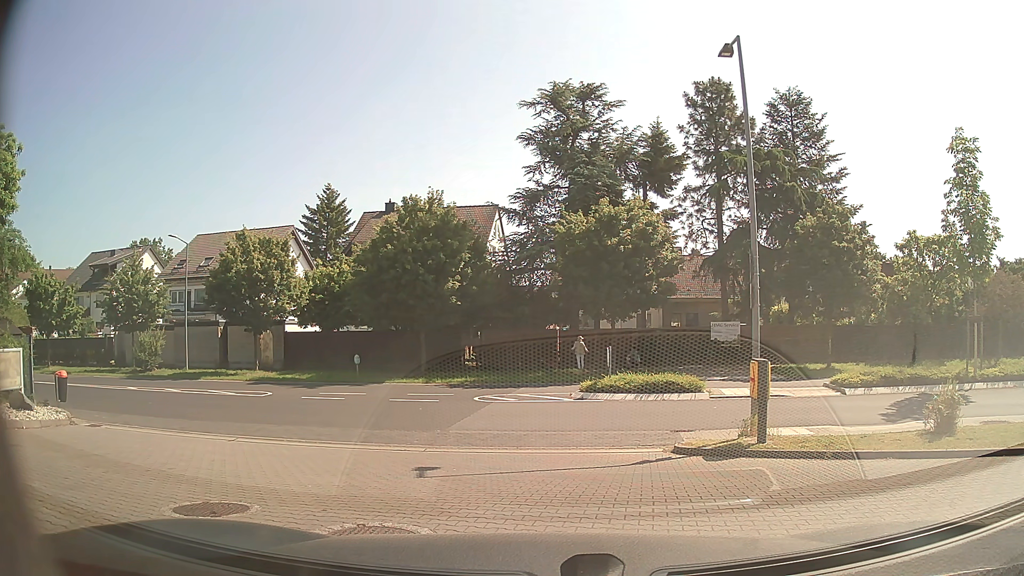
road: service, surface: paving_stones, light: Day
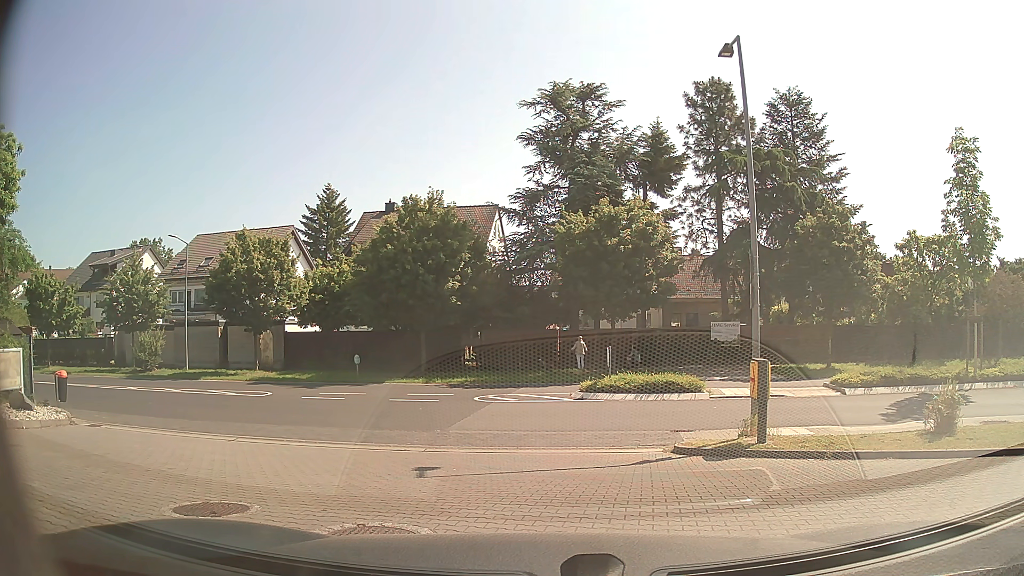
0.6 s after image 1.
(0.0, 0.0) m; 0°
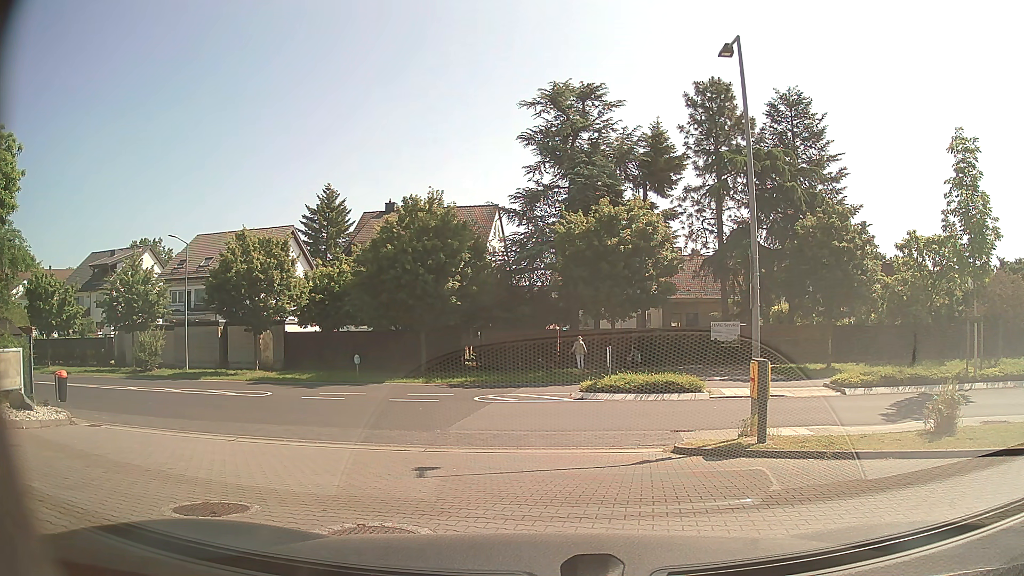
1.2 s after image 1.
(0.0, 0.0) m; 0°
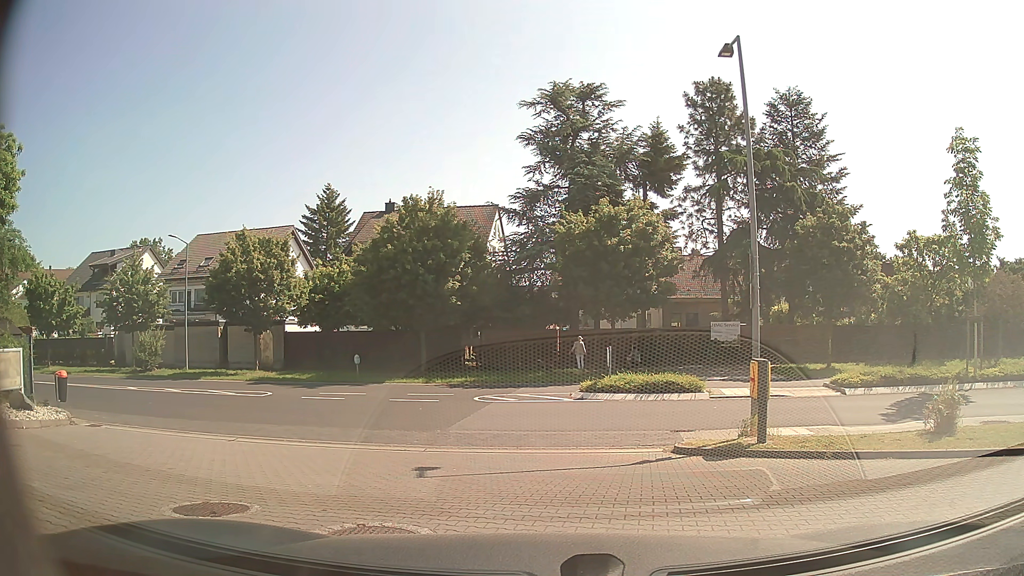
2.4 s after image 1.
(0.0, 0.0) m; 0°
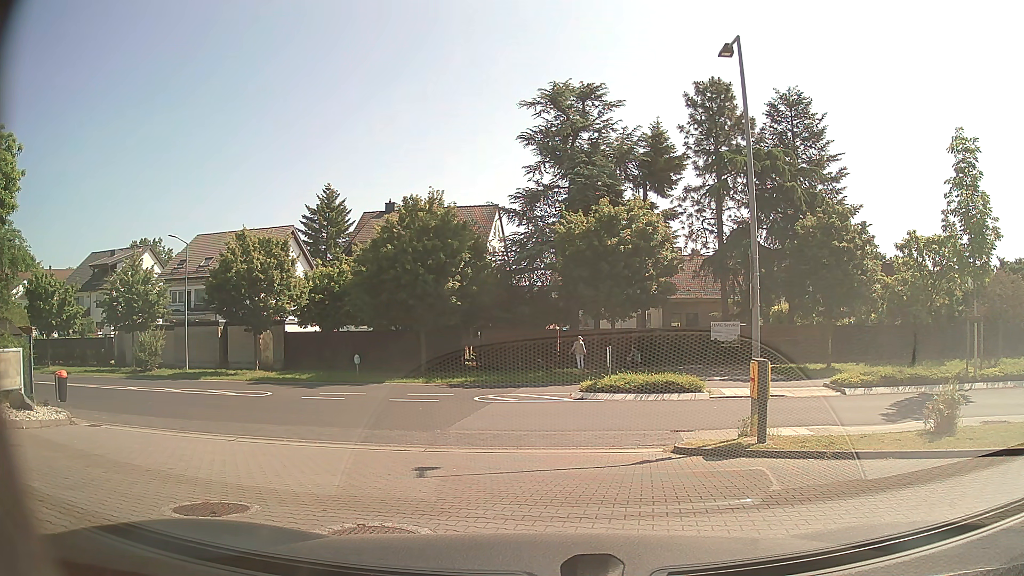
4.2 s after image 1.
(0.0, 0.0) m; 0°
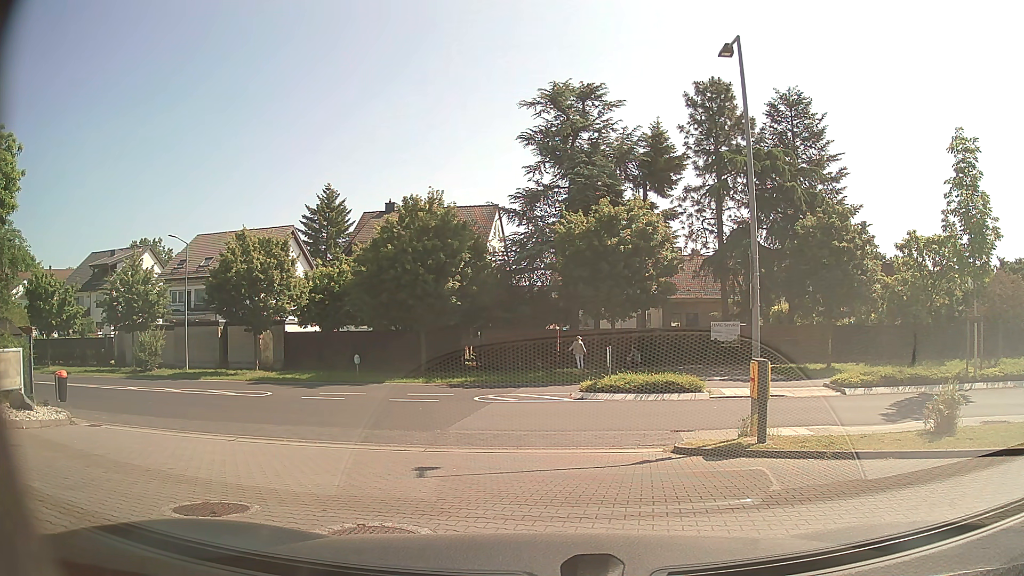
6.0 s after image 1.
(0.0, 0.0) m; 0°
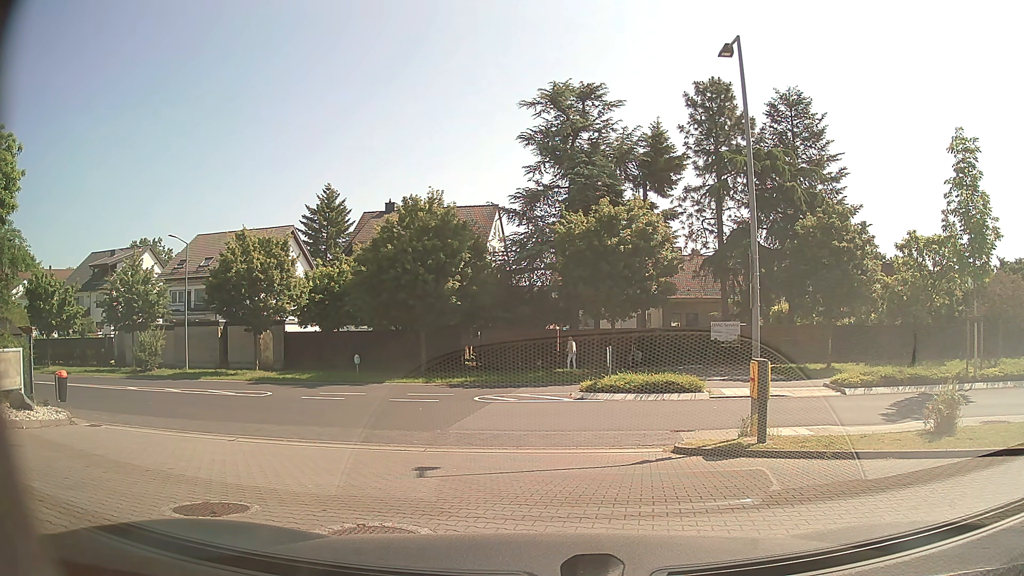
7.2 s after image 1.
(0.0, 0.0) m; 0°
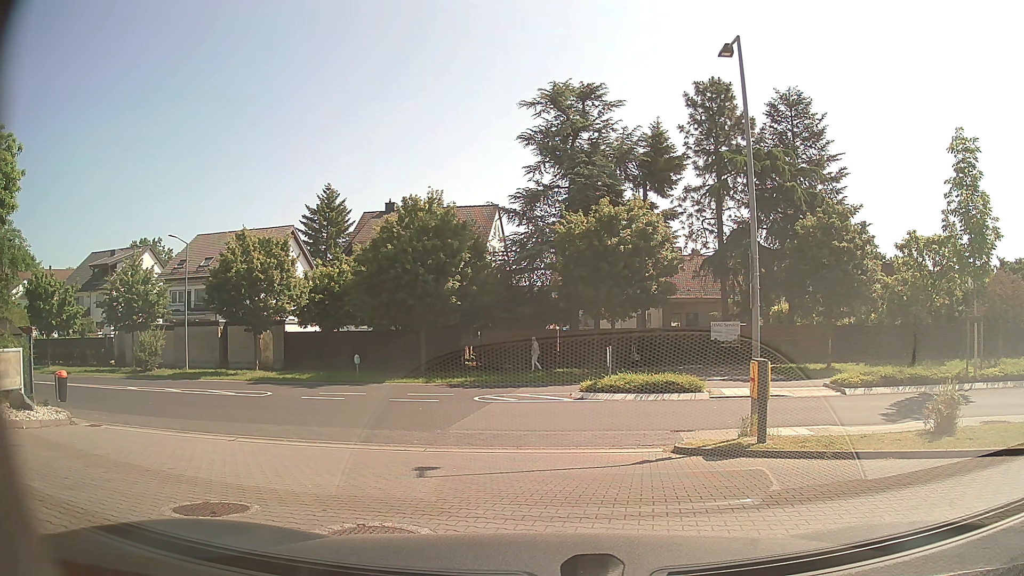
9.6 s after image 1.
(0.0, 0.0) m; 0°
